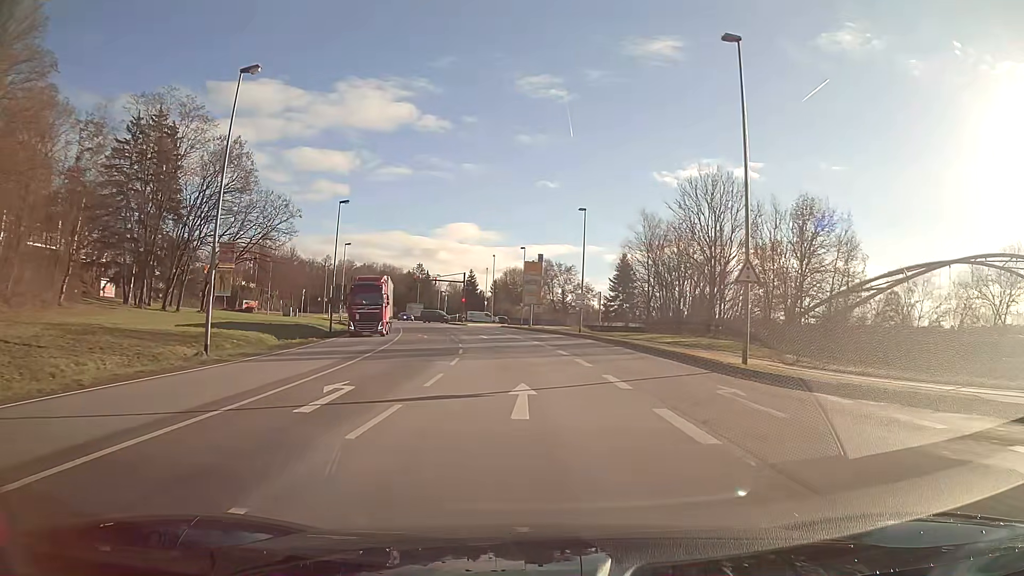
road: primary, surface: asphalt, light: Day
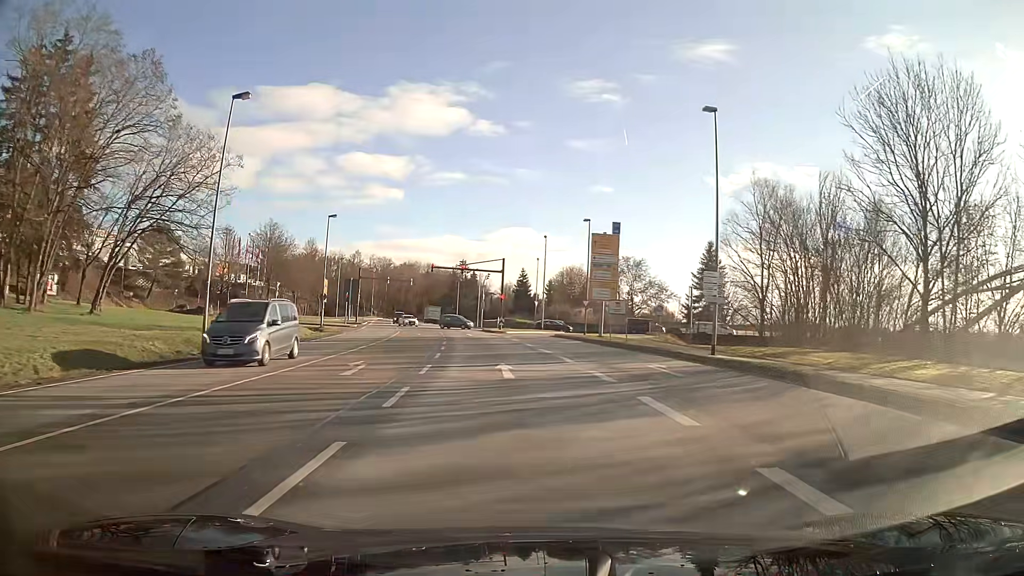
(-1.1, +27.6) m; -5°
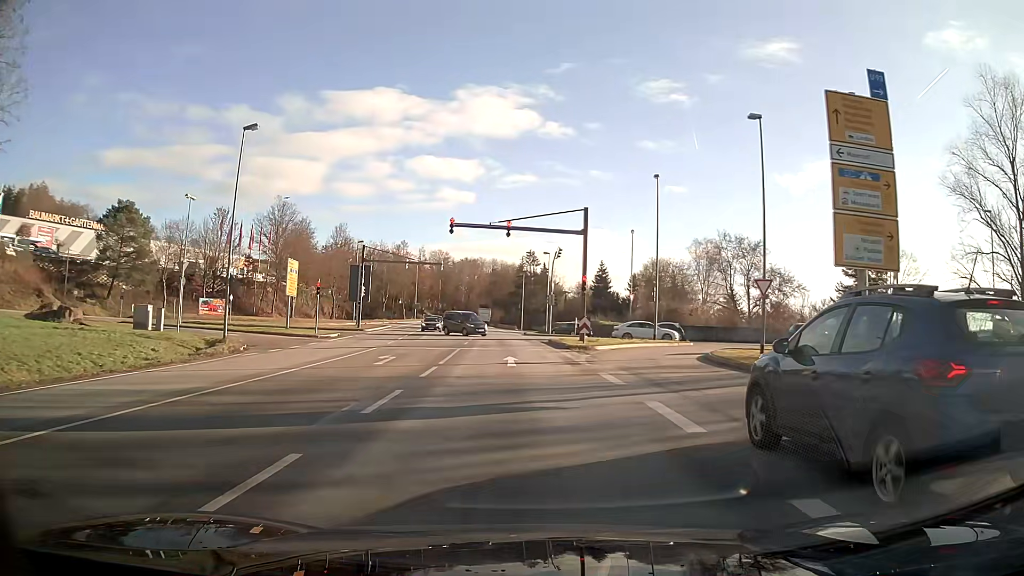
(-1.6, +30.8) m; -6°
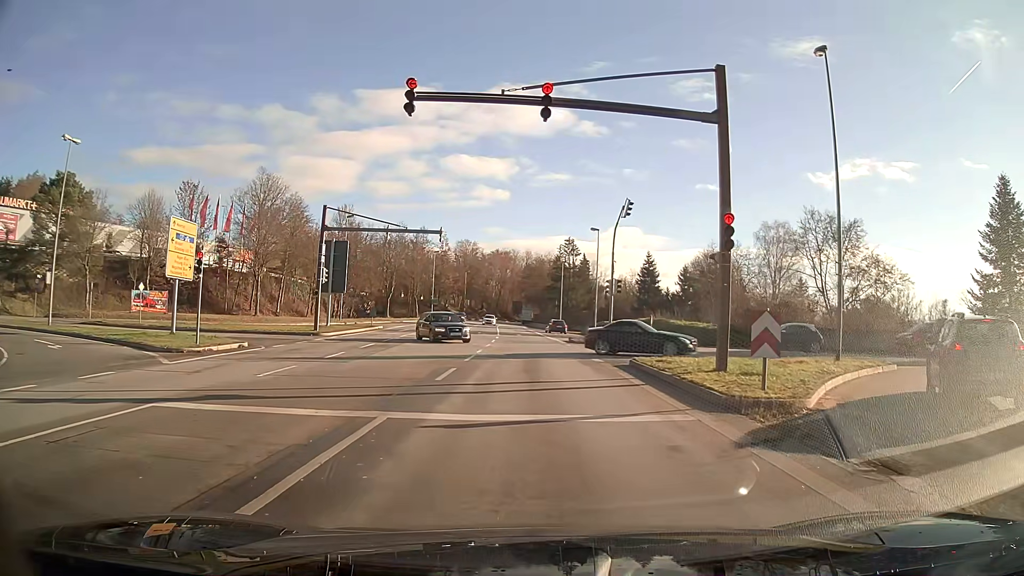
(-0.6, +20.1) m; -2°
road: primary_link
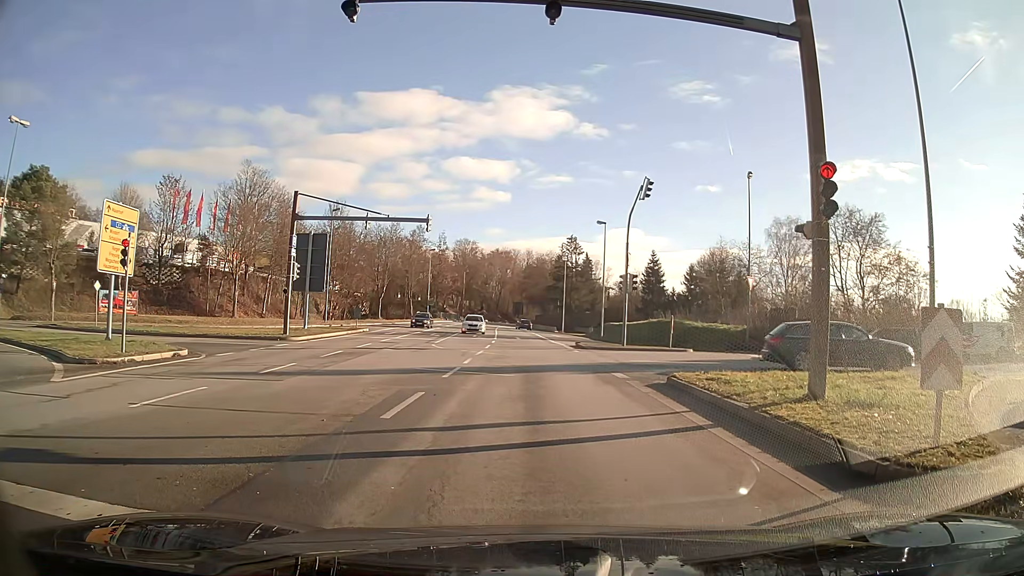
(0.0, +4.7) m; +1°
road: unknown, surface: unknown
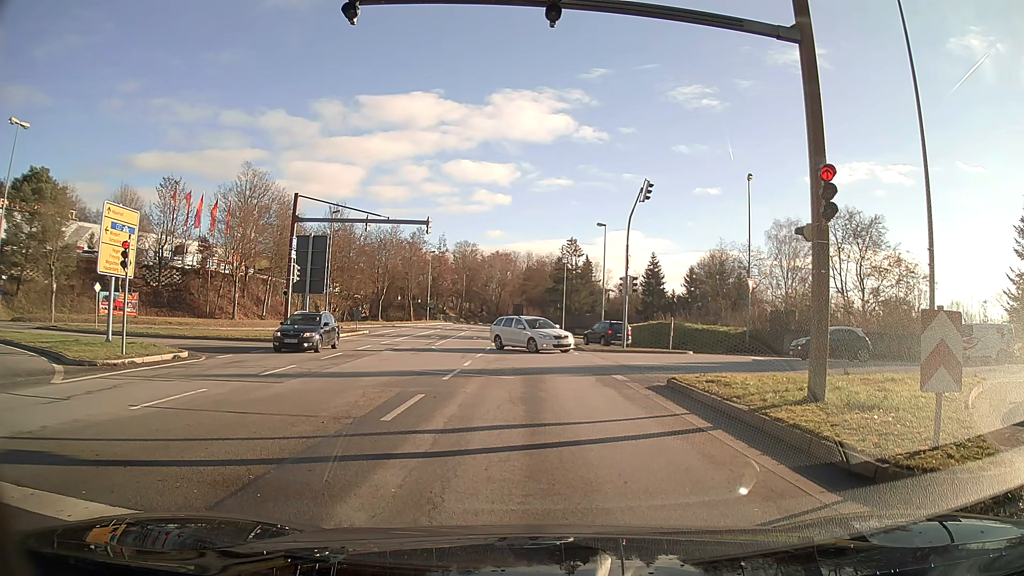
(0.0, +0.1) m; 0°
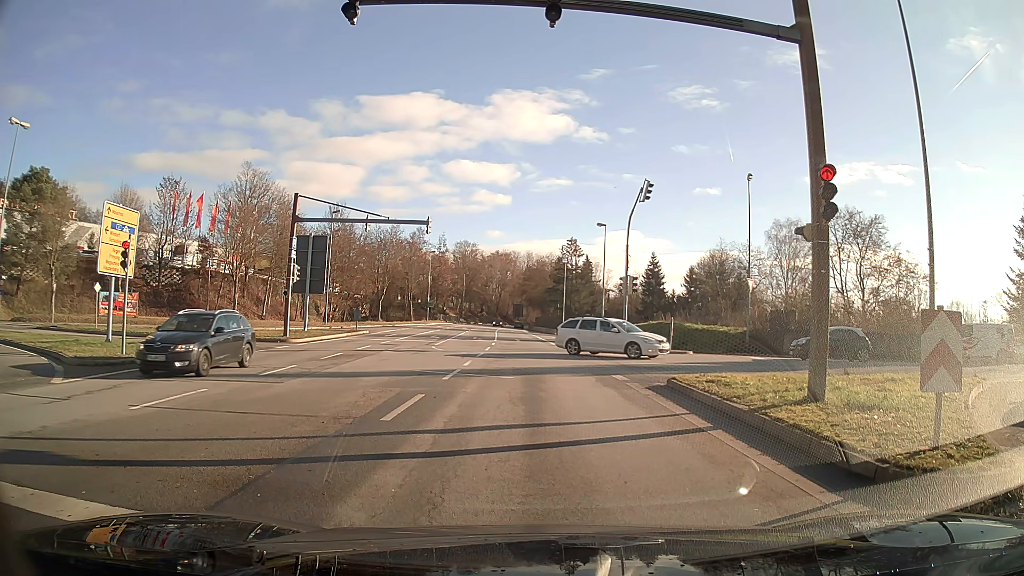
(0.0, 0.0) m; 0°
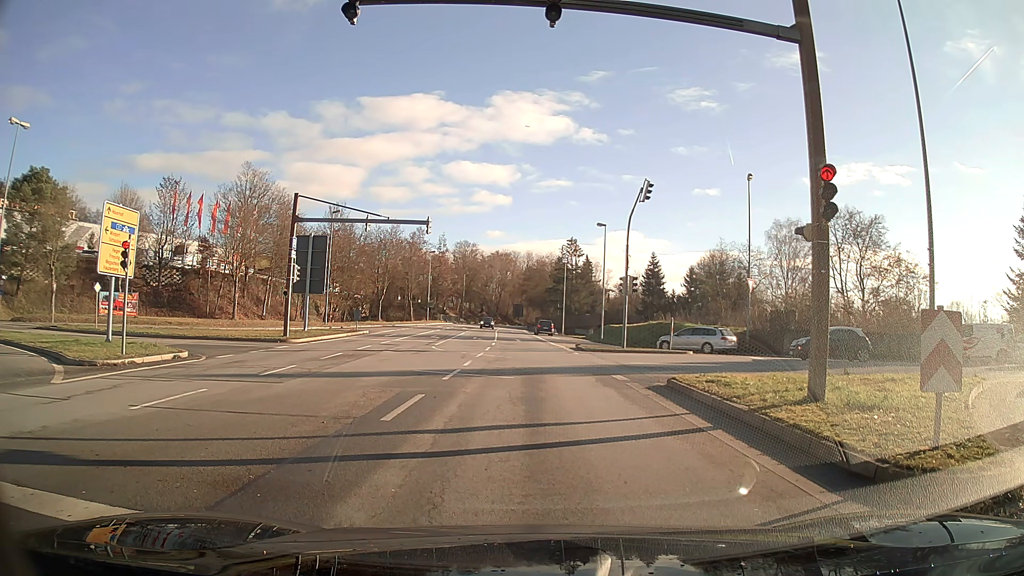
(0.0, 0.0) m; 0°
(0, +10) (0, +20) (-1, +30) (-1, +40) (-1, +50) (-2, +60) (-3, +70) (-3, +80) (-4, +90) (-4, +100) m
